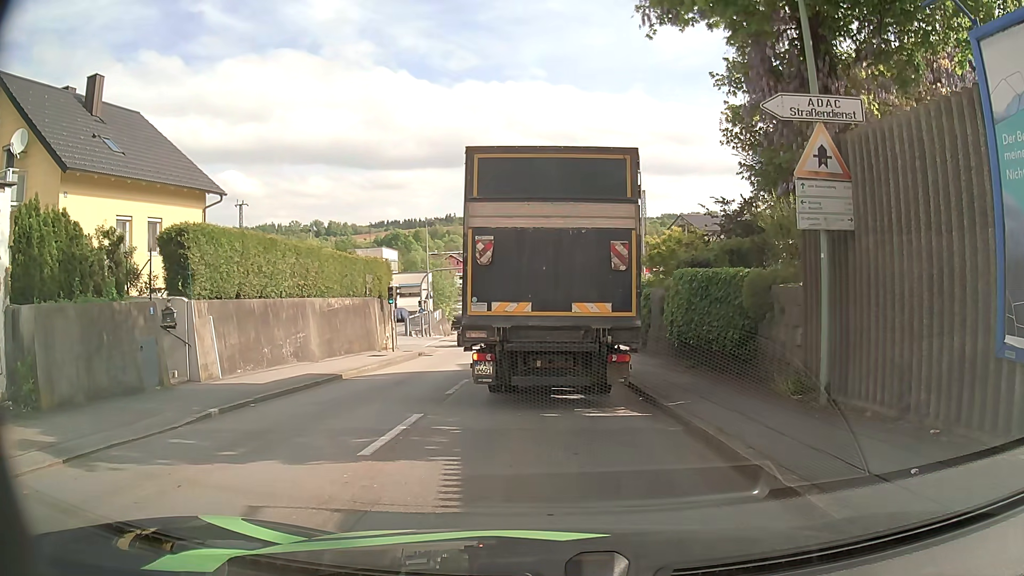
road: tertiary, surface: asphalt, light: Day
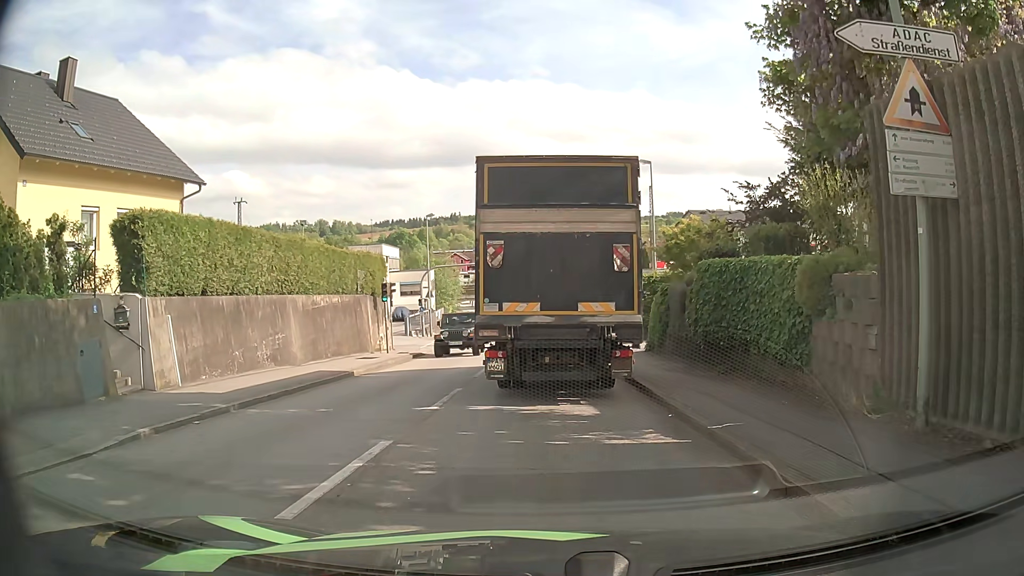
(0.0, +2.4) m; -1°
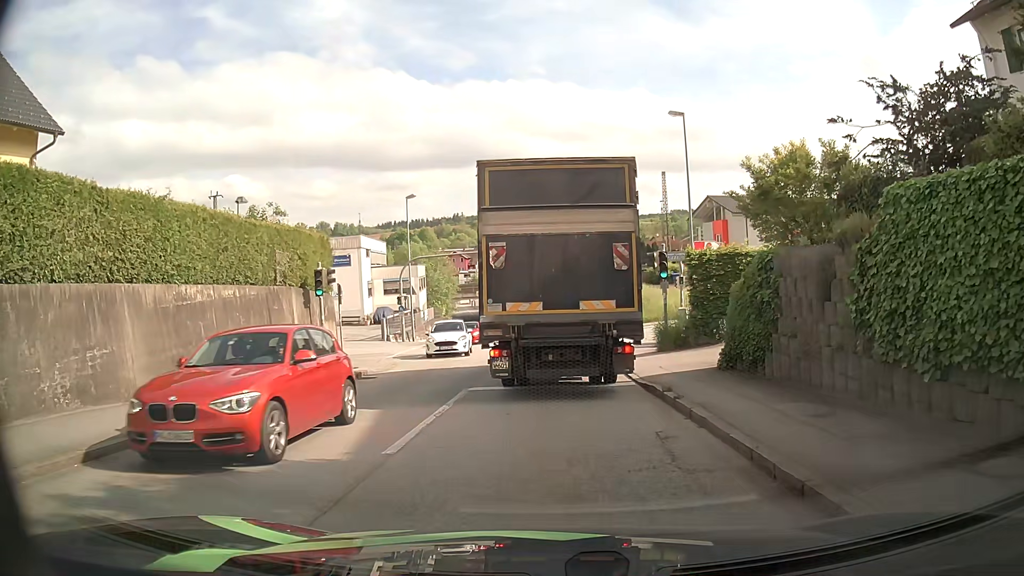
(0.0, +9.6) m; 0°
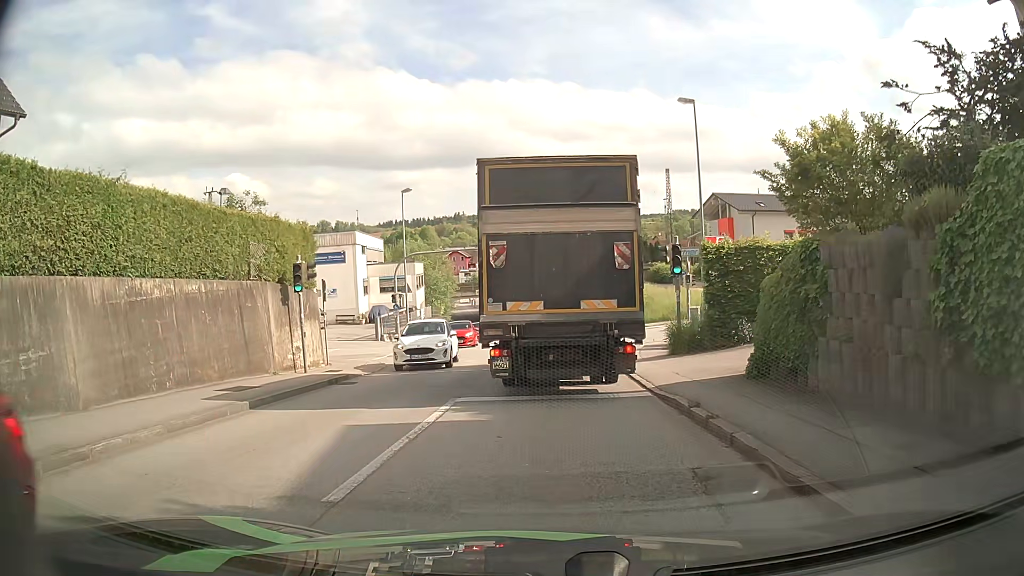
(0.0, +1.9) m; 0°
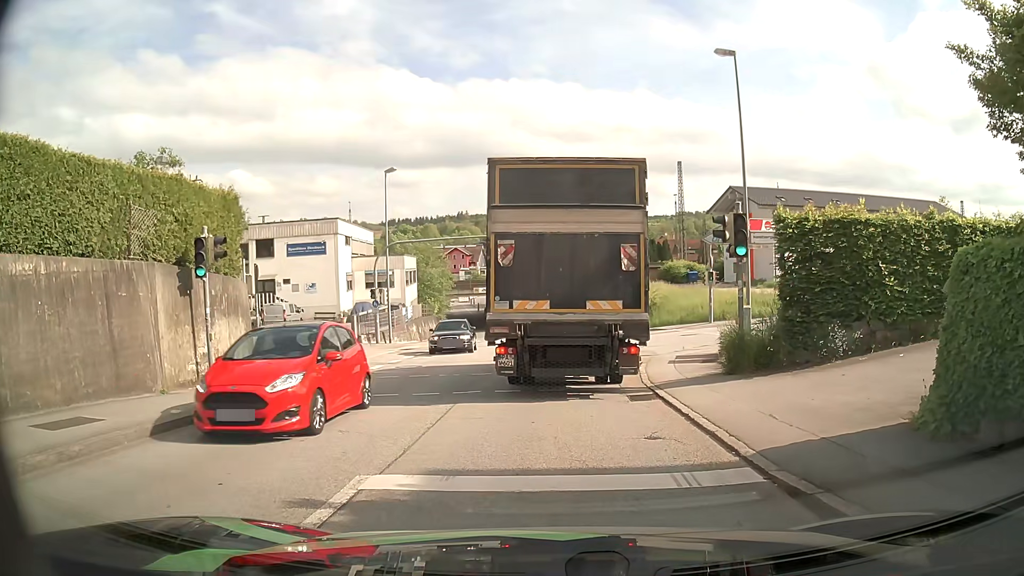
(0.0, +5.9) m; 0°
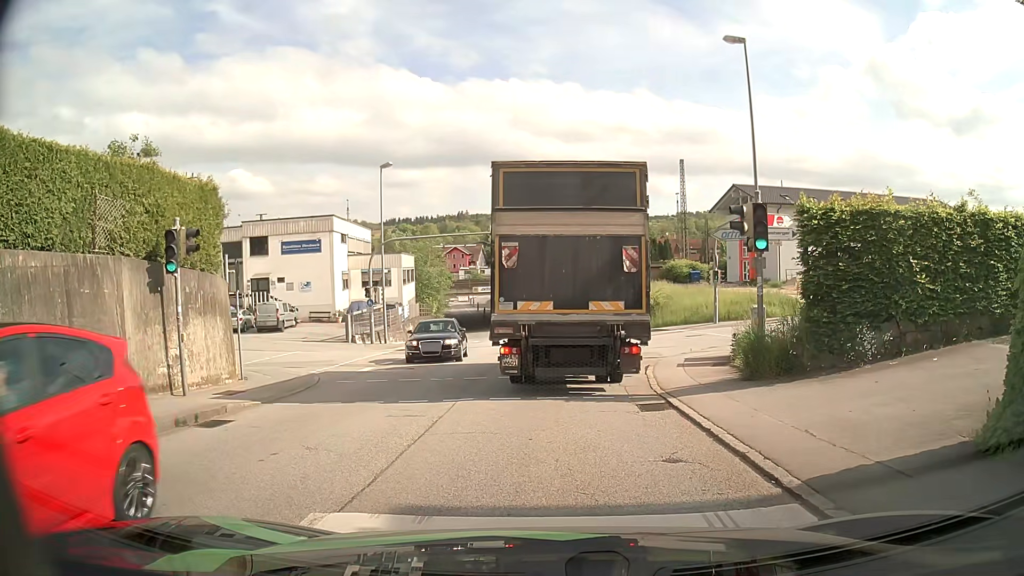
(0.0, +1.2) m; +1°
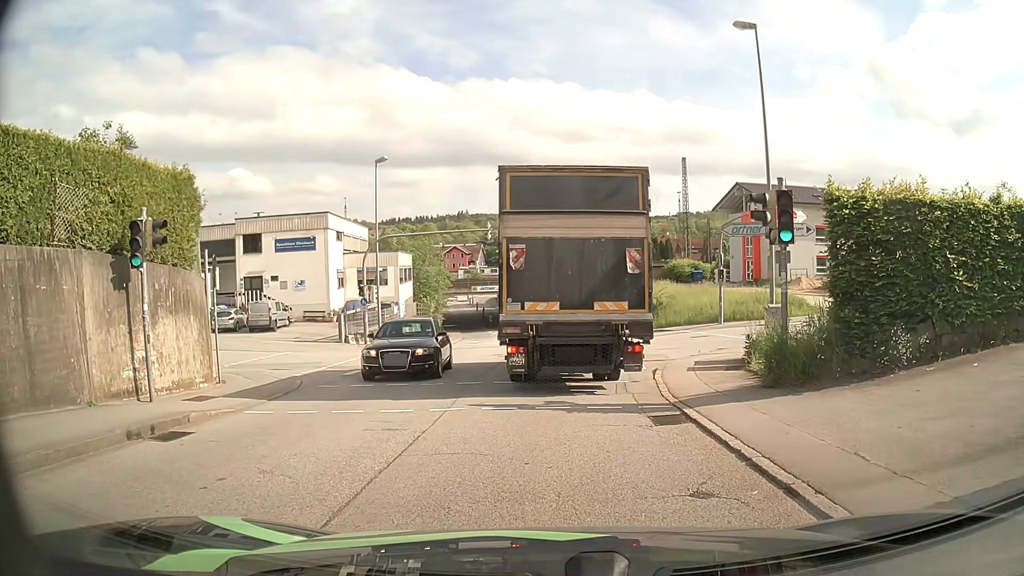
(0.0, +1.3) m; -2°
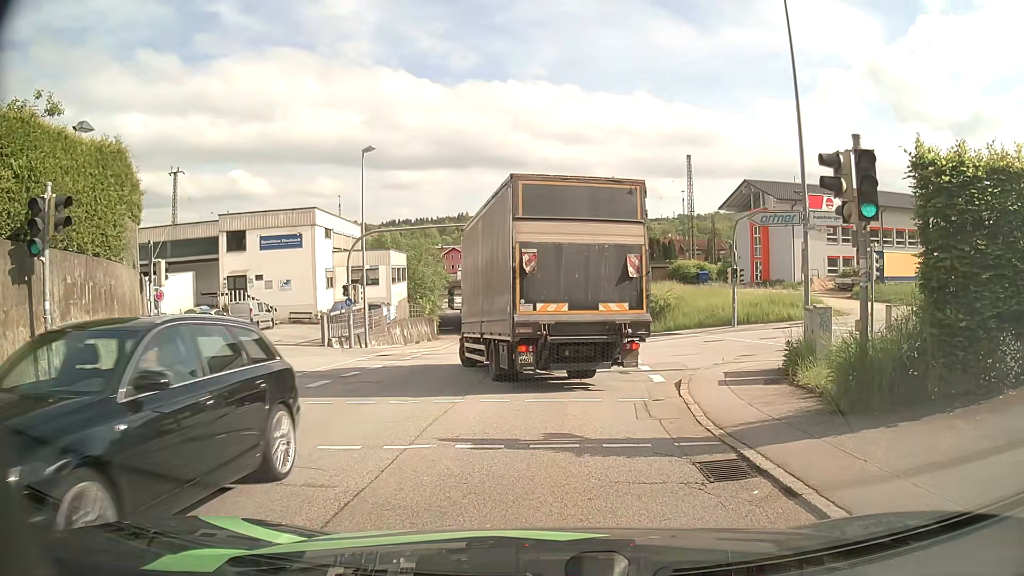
(0.0, +2.9) m; 0°
(0, +10) (-1, +20) (-9, +25) (-19, +24) (-29, +23) (-39, +21) (-49, +20) (-58, +19) (-68, +18) (-78, +16) m
